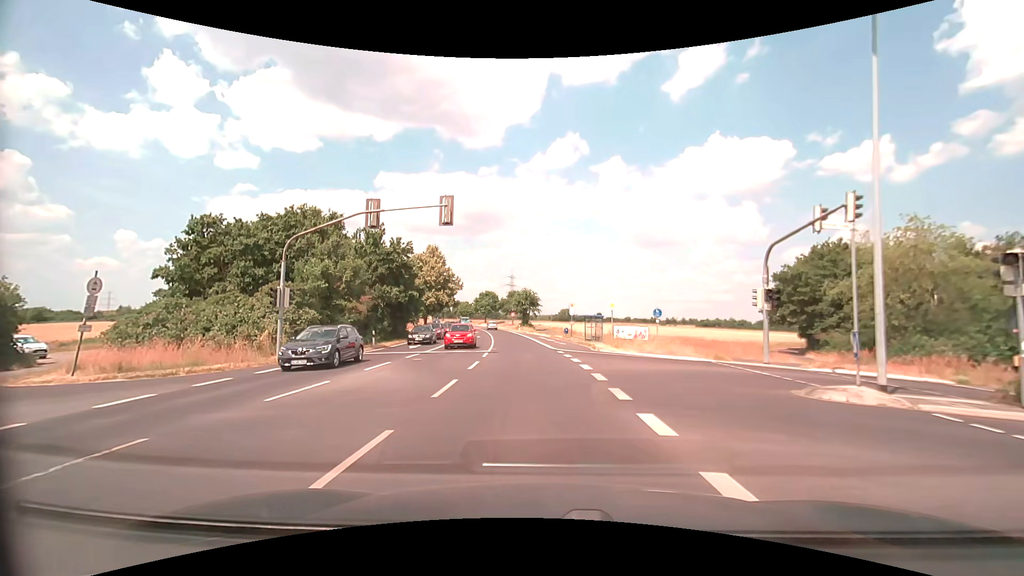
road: secondary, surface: asphalt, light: Day
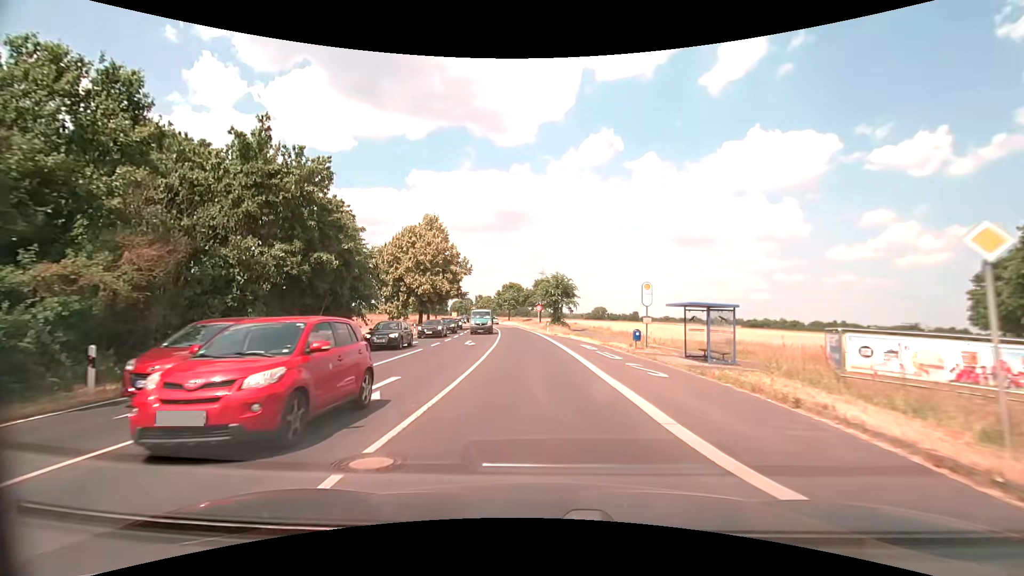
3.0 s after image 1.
(-0.6, +24.5) m; -3°
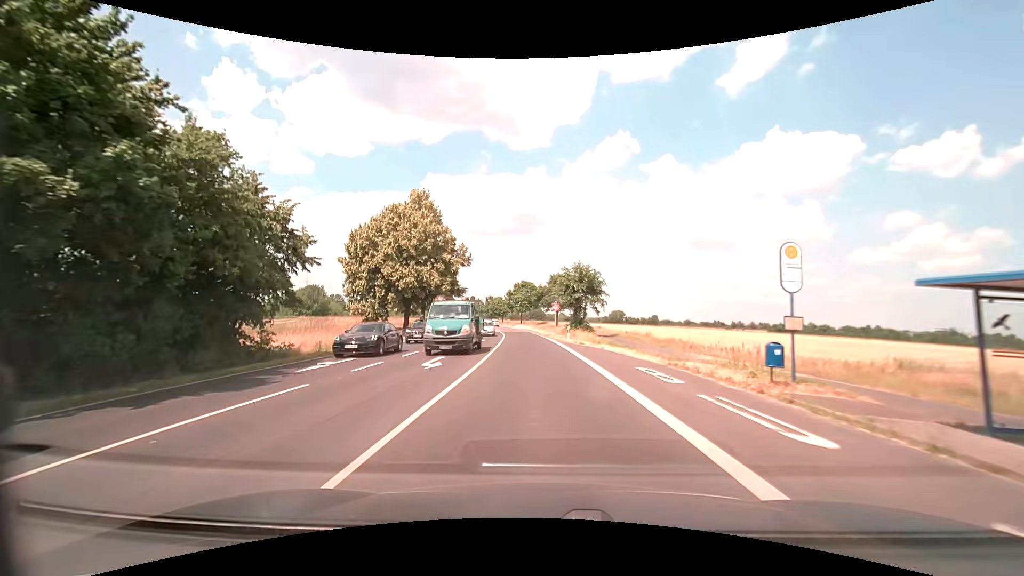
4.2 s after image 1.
(-0.1, +13.9) m; -1°
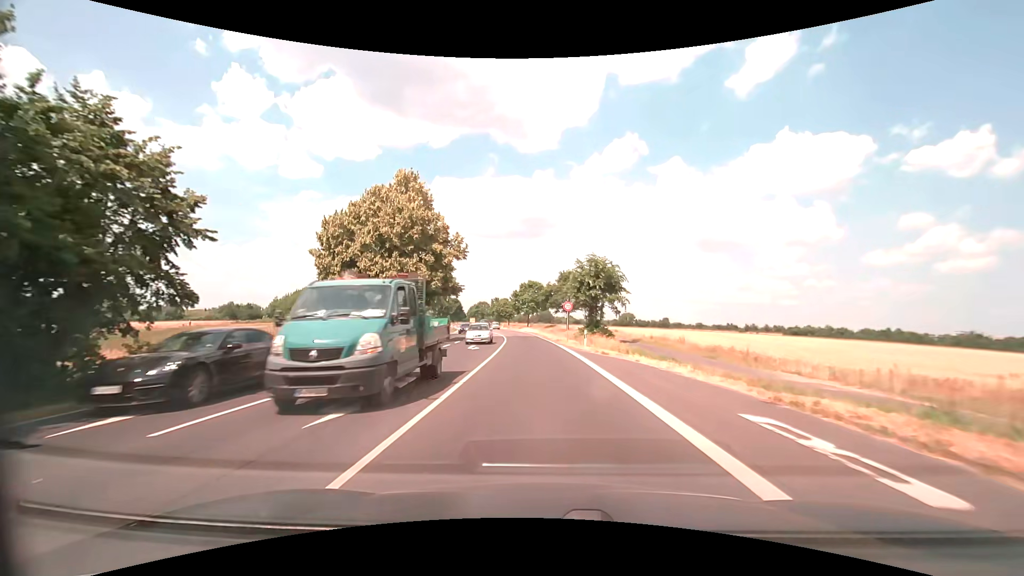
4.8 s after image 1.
(-0.1, +8.0) m; -1°
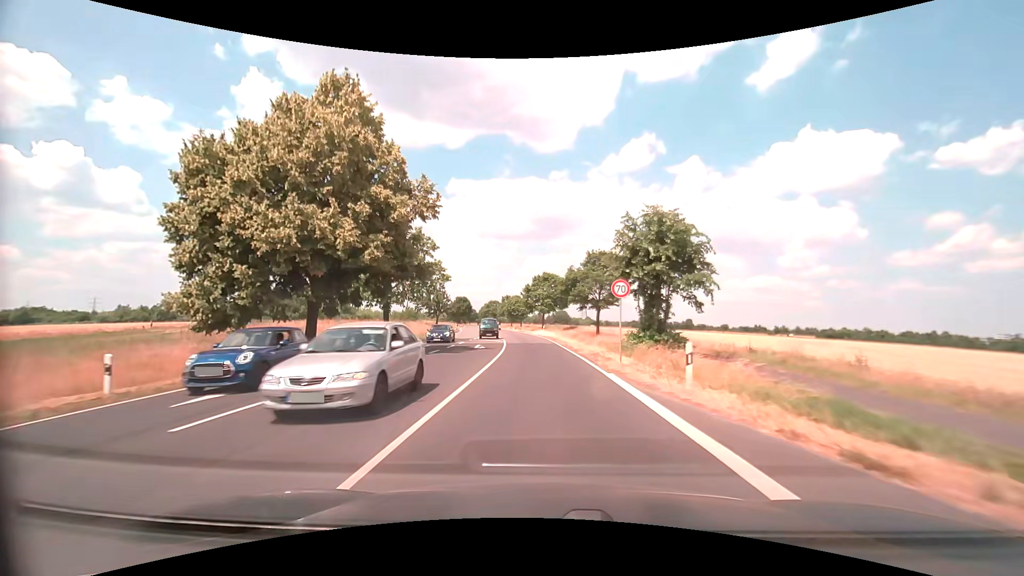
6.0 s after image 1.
(-0.3, +18.2) m; -2°
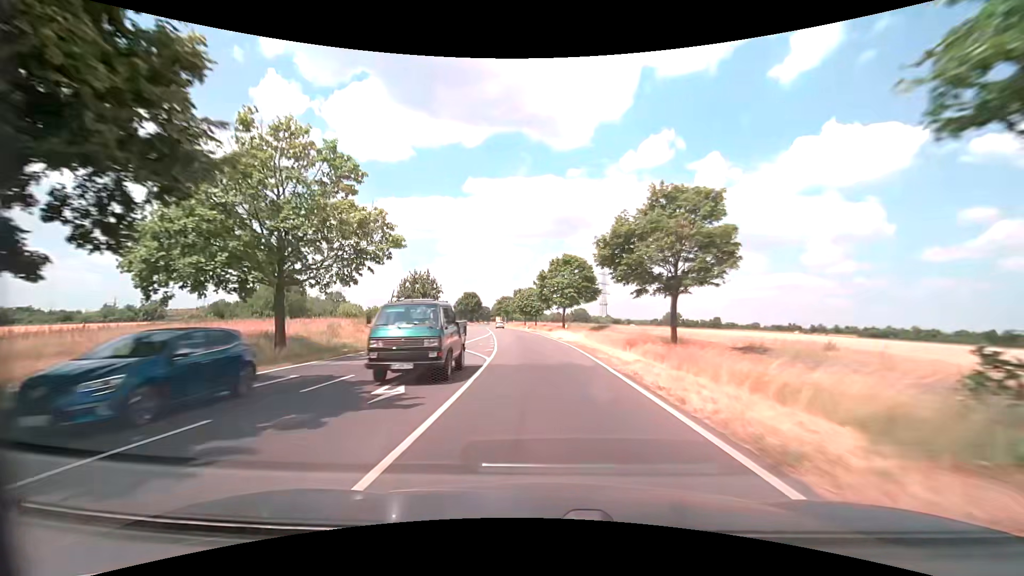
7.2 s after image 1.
(-0.3, +20.9) m; -2°
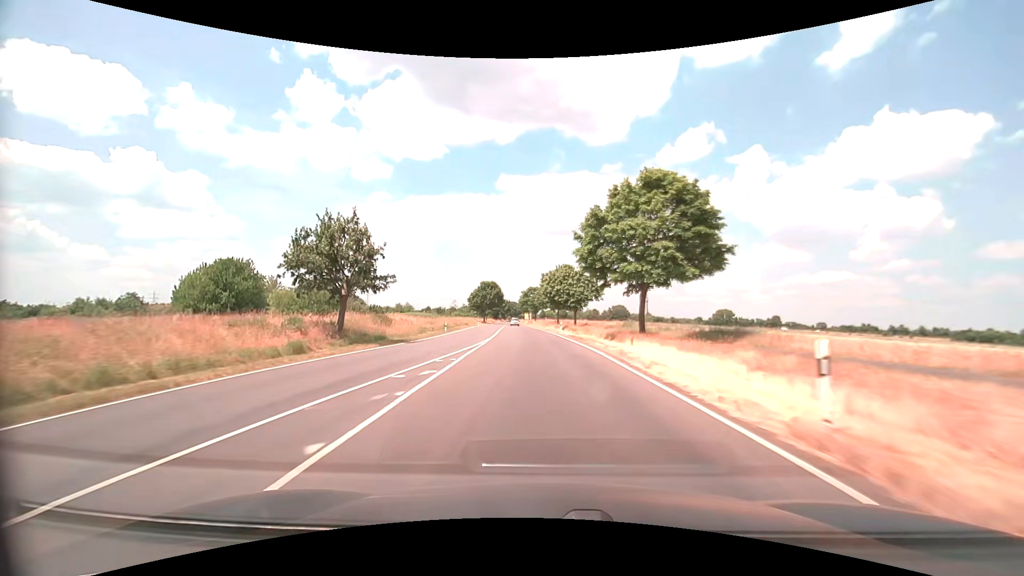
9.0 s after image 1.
(-1.3, +35.1) m; -4°
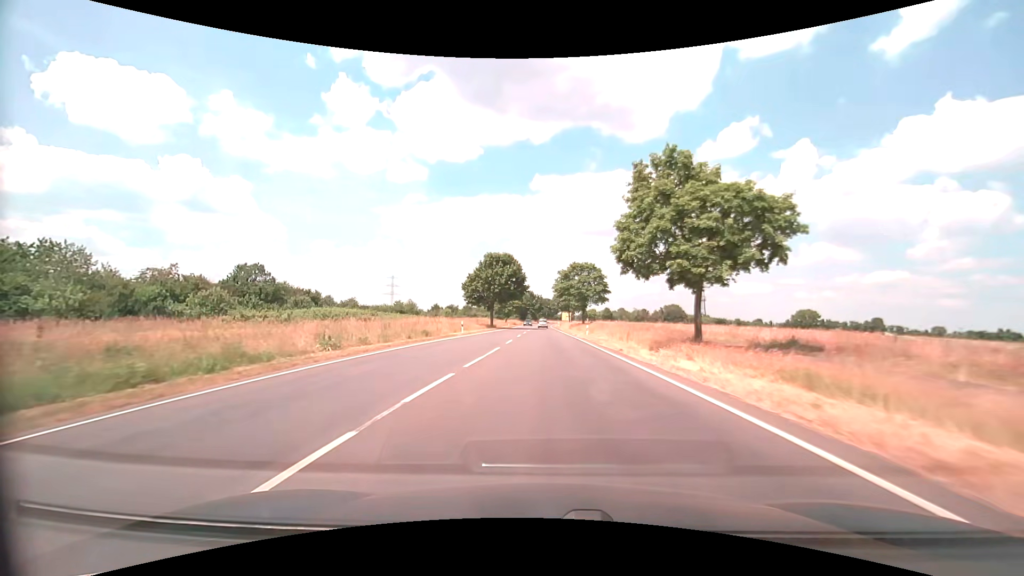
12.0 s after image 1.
(-3.0, +58.4) m; -4°
(0, +10) (0, +20) (0, +30) (0, +40) (0, +50) (0, +60) (0, +70) (0, +80) (0, +90) (0, +100) m
